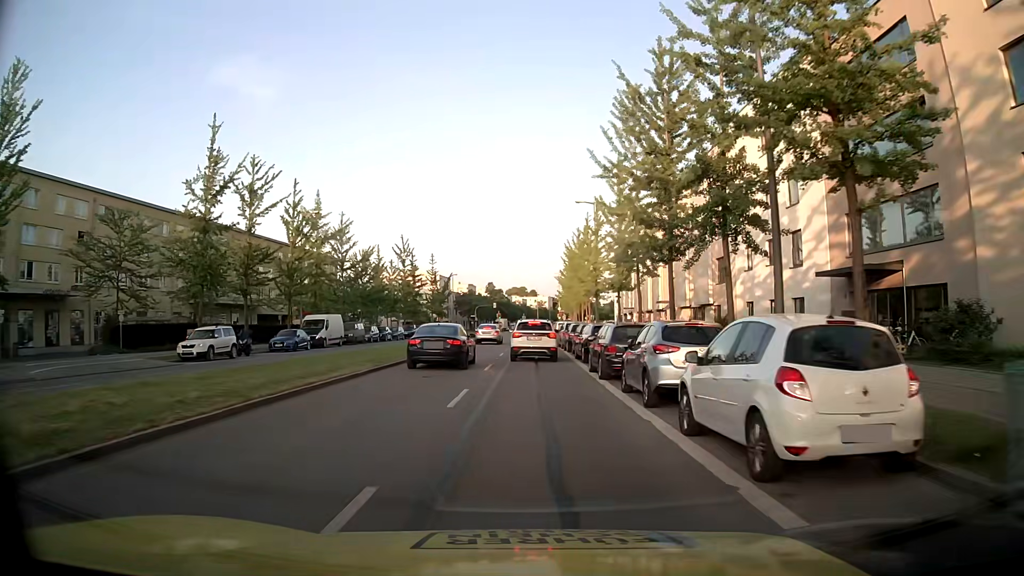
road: secondary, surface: asphalt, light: Day
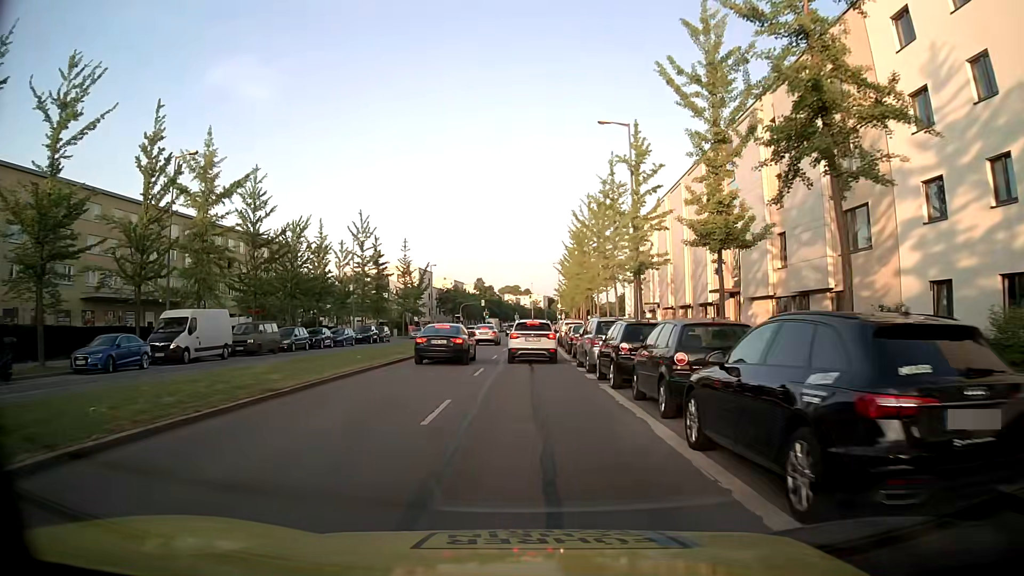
(0.0, +20.1) m; 0°
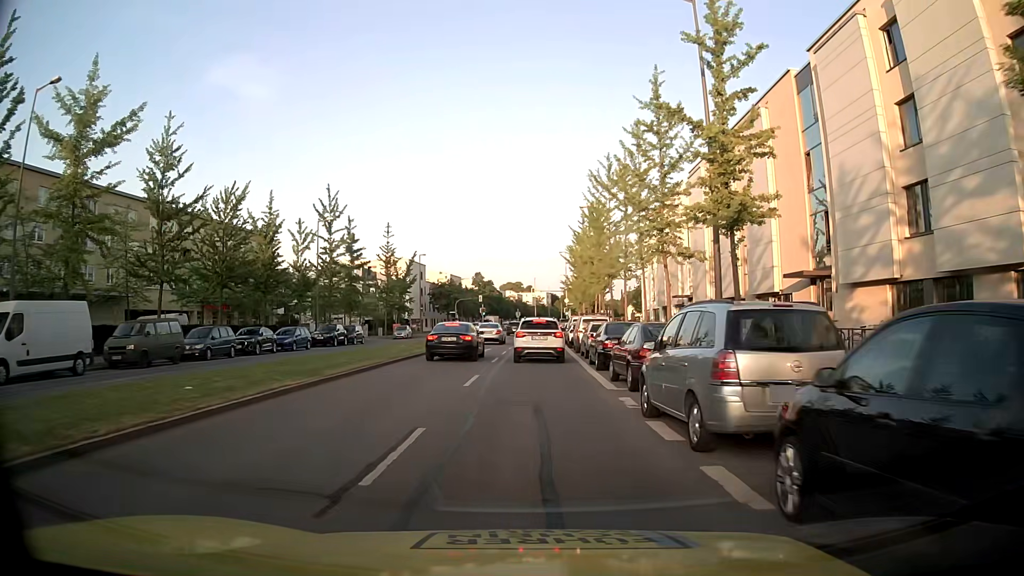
(0.0, +12.5) m; 0°
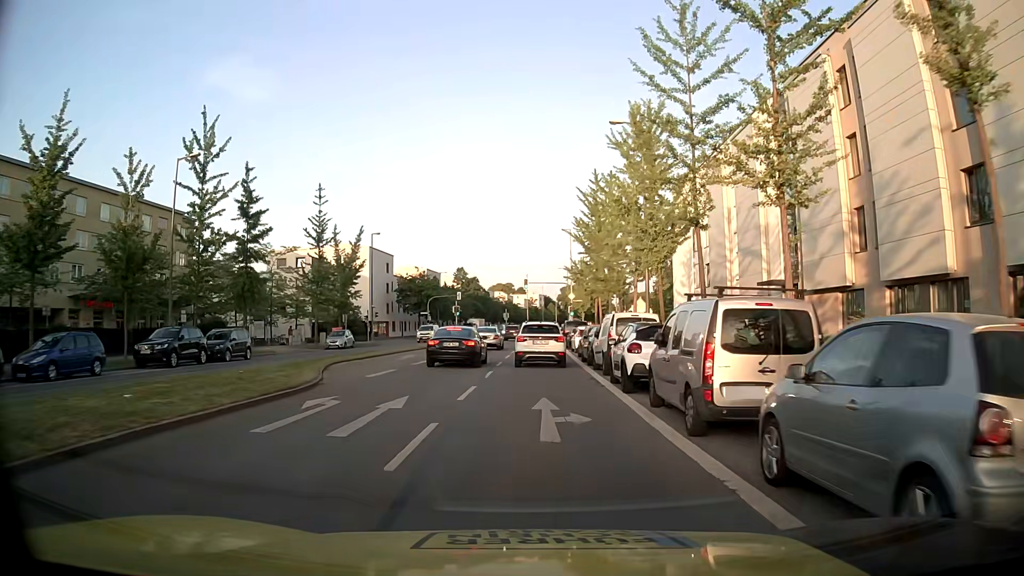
(0.0, +23.4) m; +1°
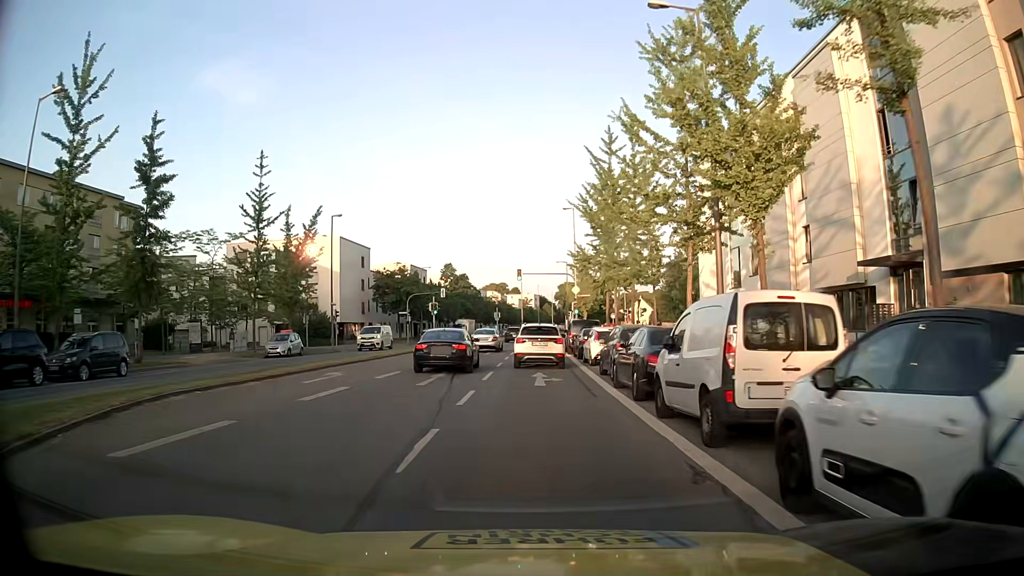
(0.0, +11.9) m; 0°
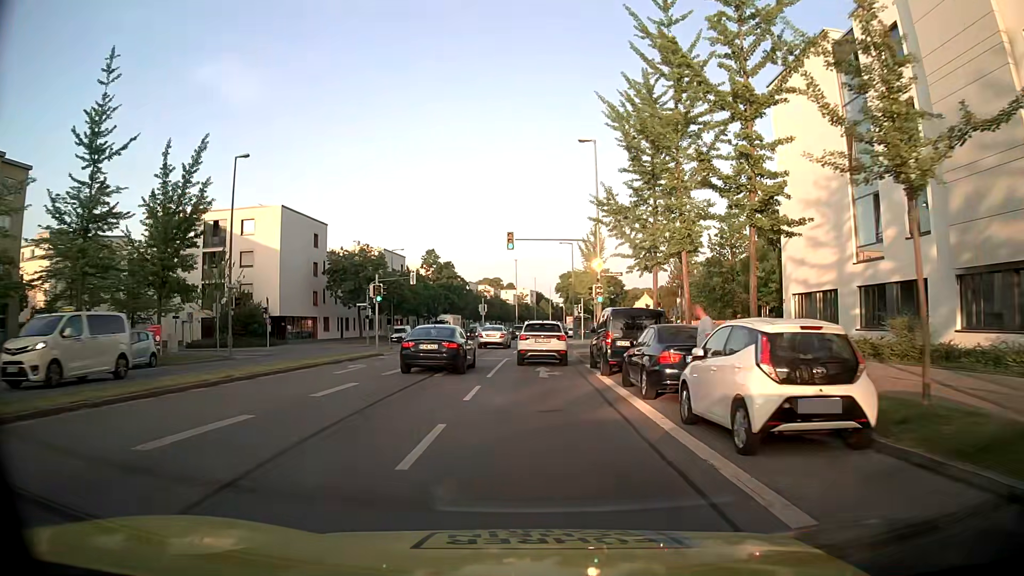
(0.0, +18.4) m; 0°
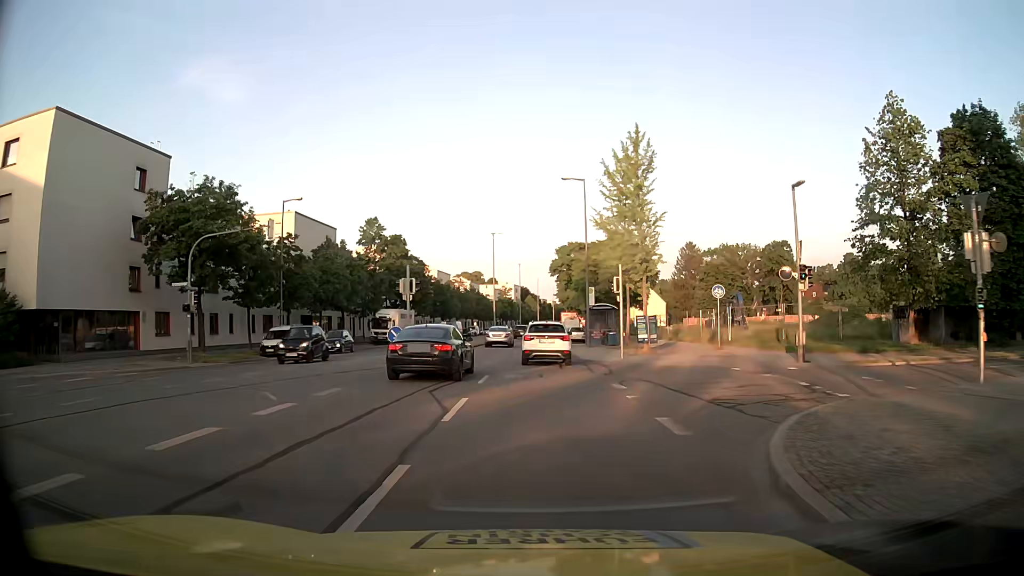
(+0.5, +31.8) m; +1°
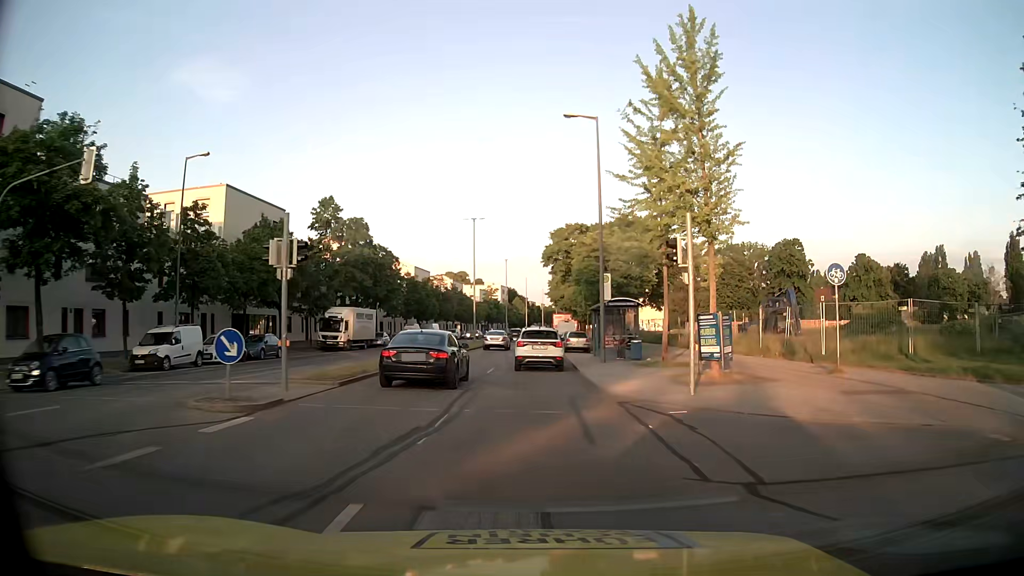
(+0.2, +13.5) m; +1°
(0, +10) (0, +20) (0, +30) (0, +40) (0, +50) (+1, +60) (+1, +70) (+1, +80) (+2, +90) (+2, +100) m
